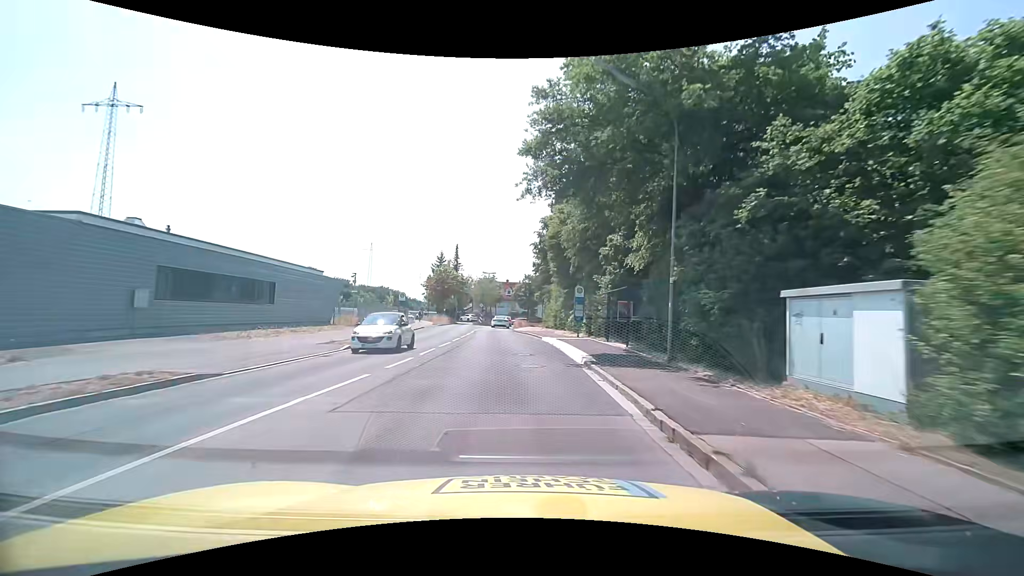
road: tertiary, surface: asphalt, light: Day
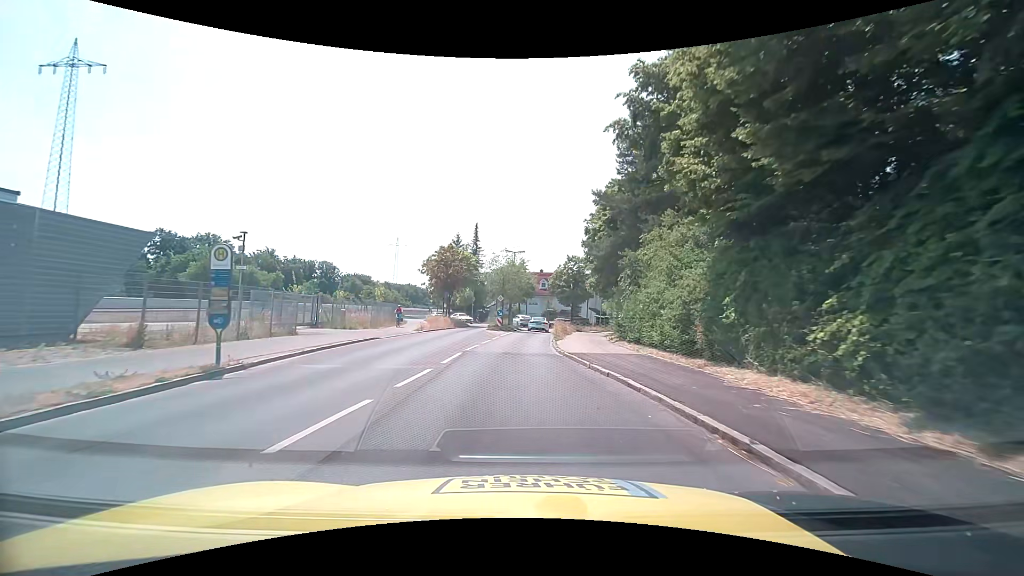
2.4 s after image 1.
(-0.9, +25.8) m; -4°
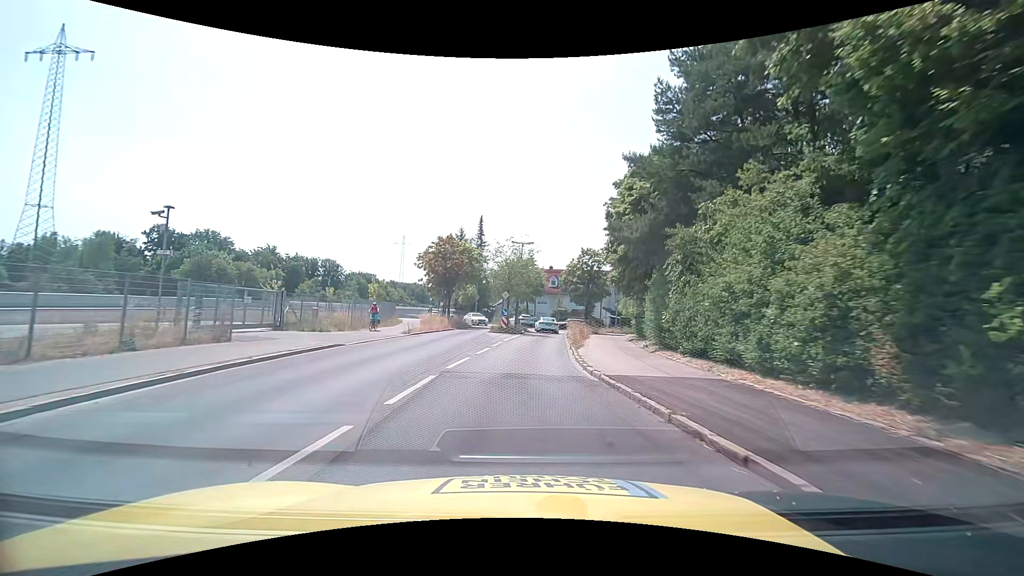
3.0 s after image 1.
(-0.1, +6.3) m; -1°
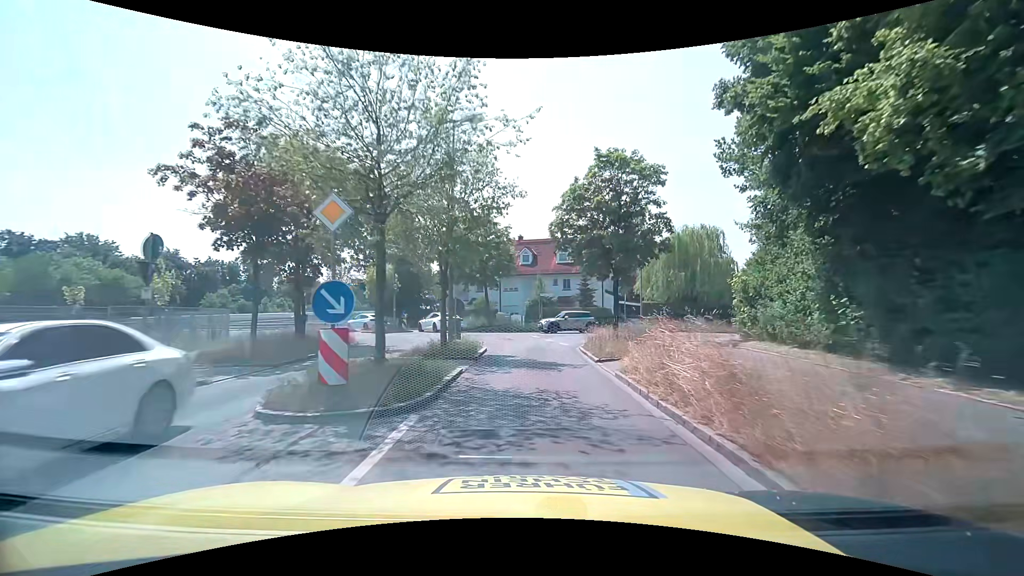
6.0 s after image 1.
(+0.6, +28.9) m; +3°
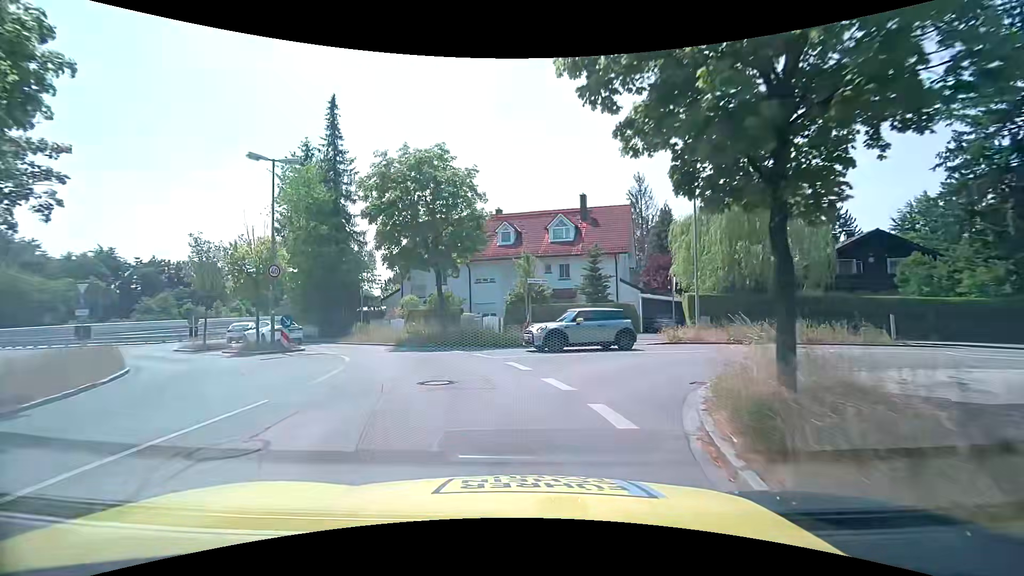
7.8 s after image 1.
(+0.4, +15.7) m; +2°
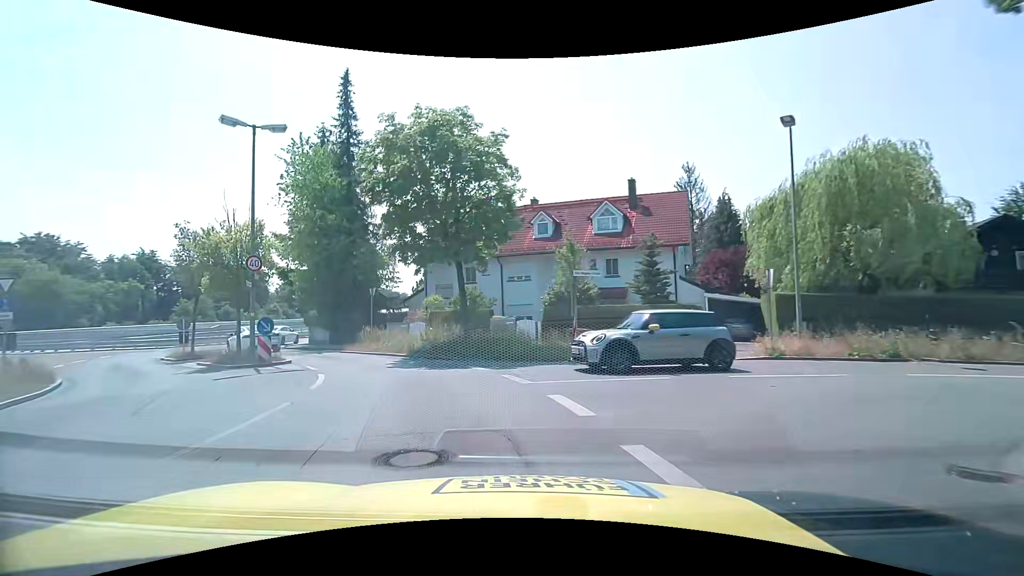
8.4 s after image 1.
(-0.1, +4.9) m; -3°
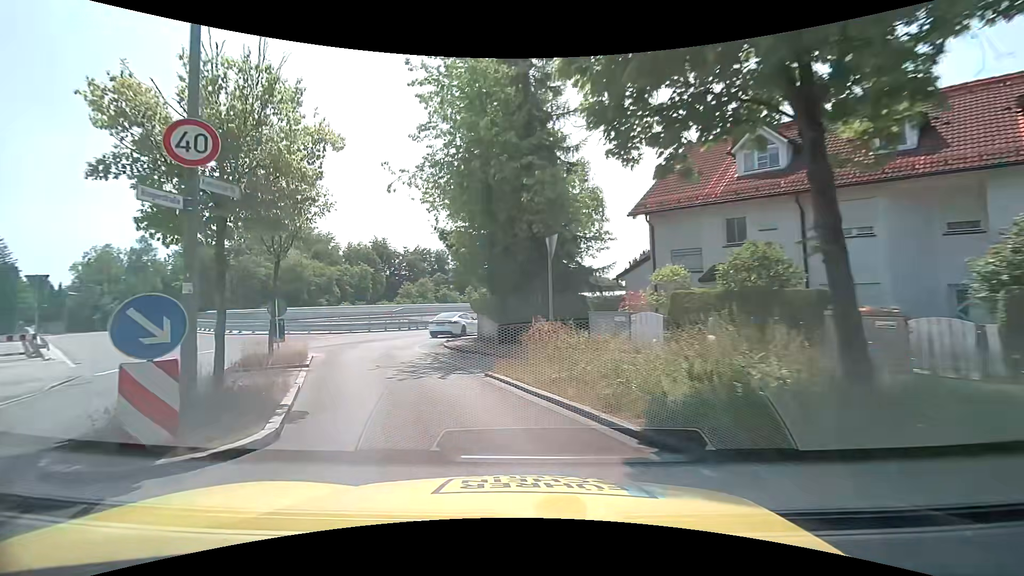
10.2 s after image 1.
(-2.6, +13.1) m; -24°
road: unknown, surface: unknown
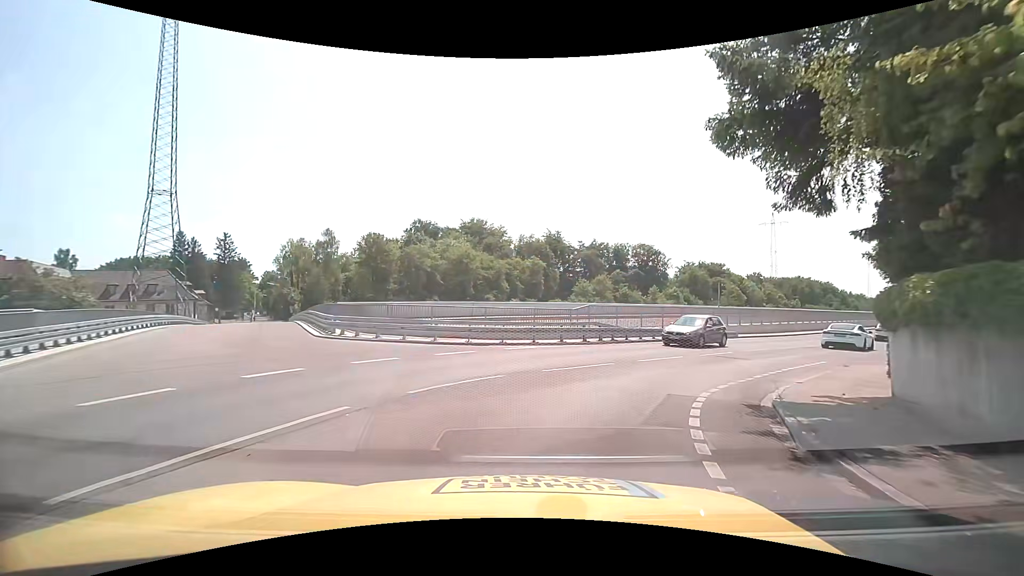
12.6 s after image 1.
(-4.1, +15.9) m; -21°
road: residential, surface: asphalt
(+1, +10) (+6, +18) (+13, +26) (+20, +33) (+26, +41) (+33, +48) (+40, +56) (+47, +63) (+54, +70) (+61, +77) m
